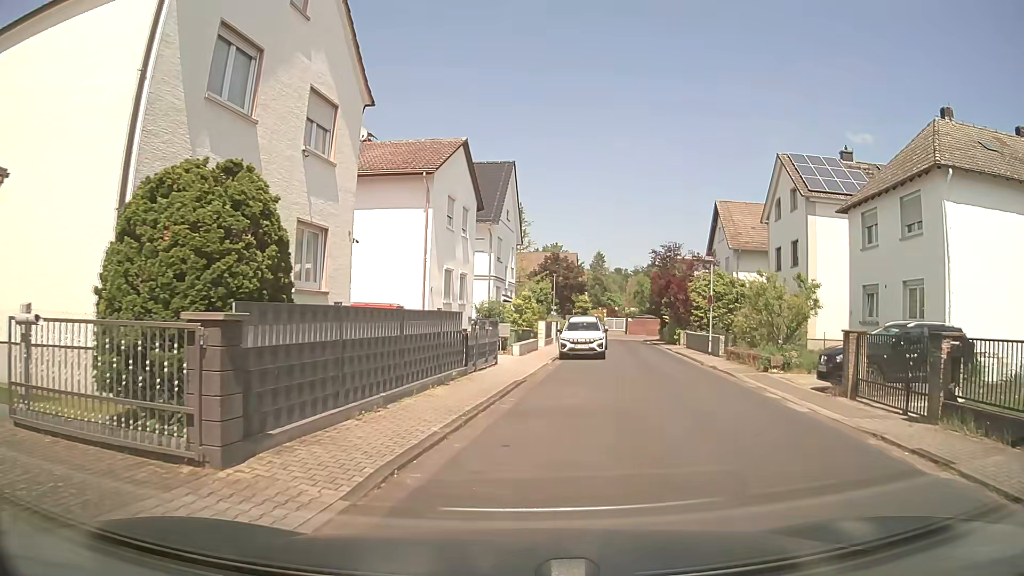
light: Day
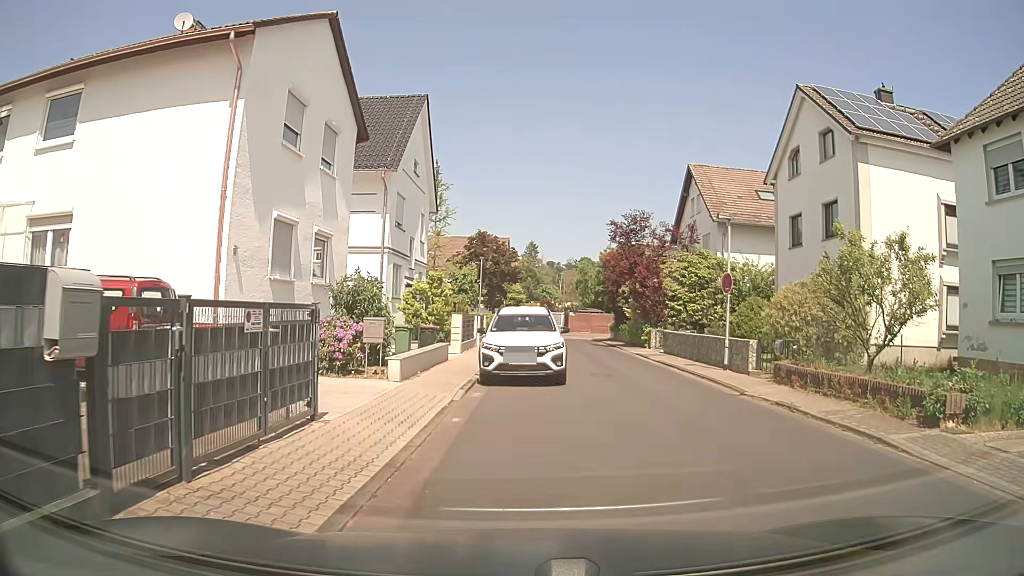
(+0.7, +11.6) m; +6°
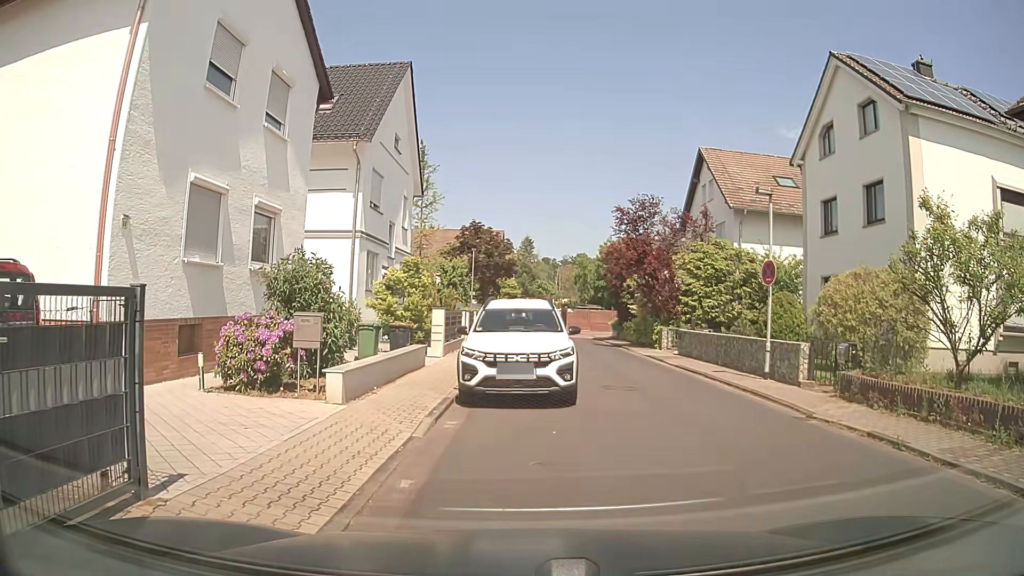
(0.0, +3.5) m; -1°
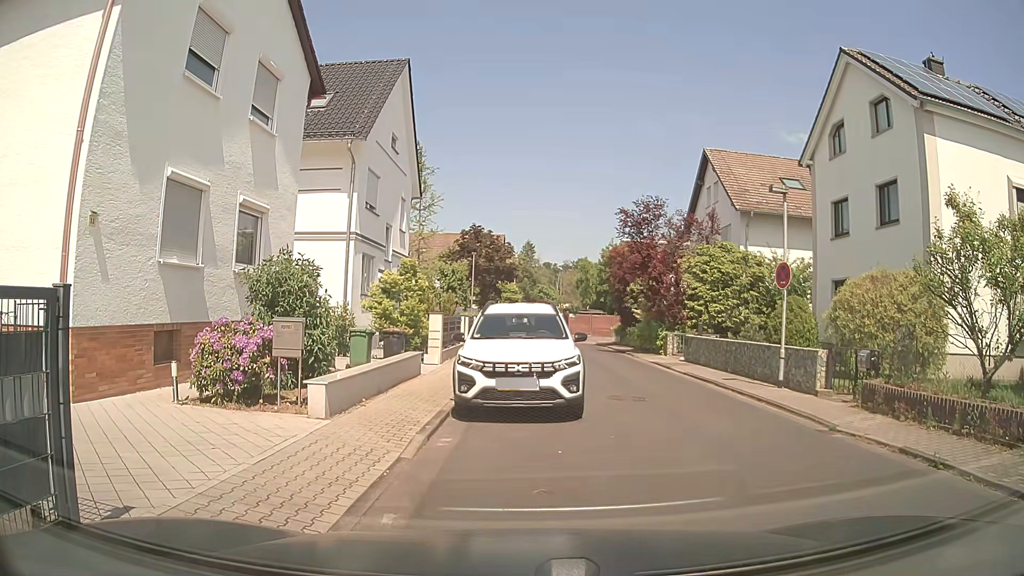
(0.0, +0.7) m; +2°
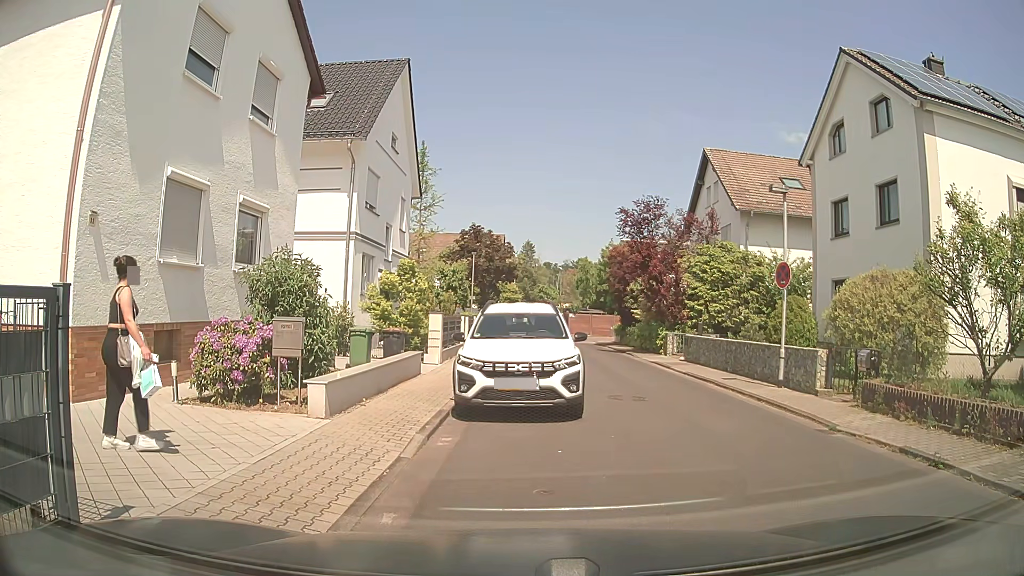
(0.0, +0.1) m; 0°
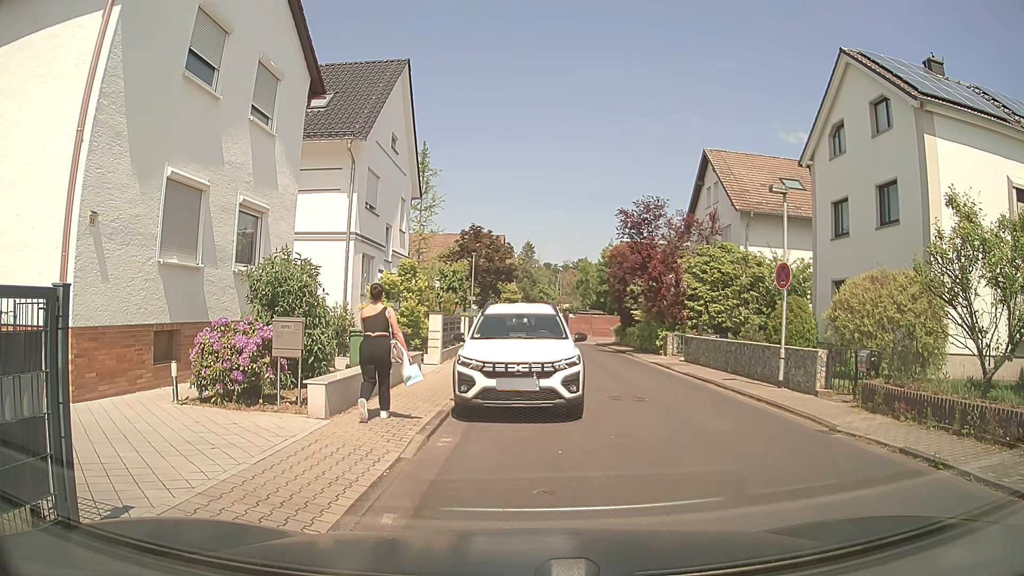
(0.0, 0.0) m; 0°
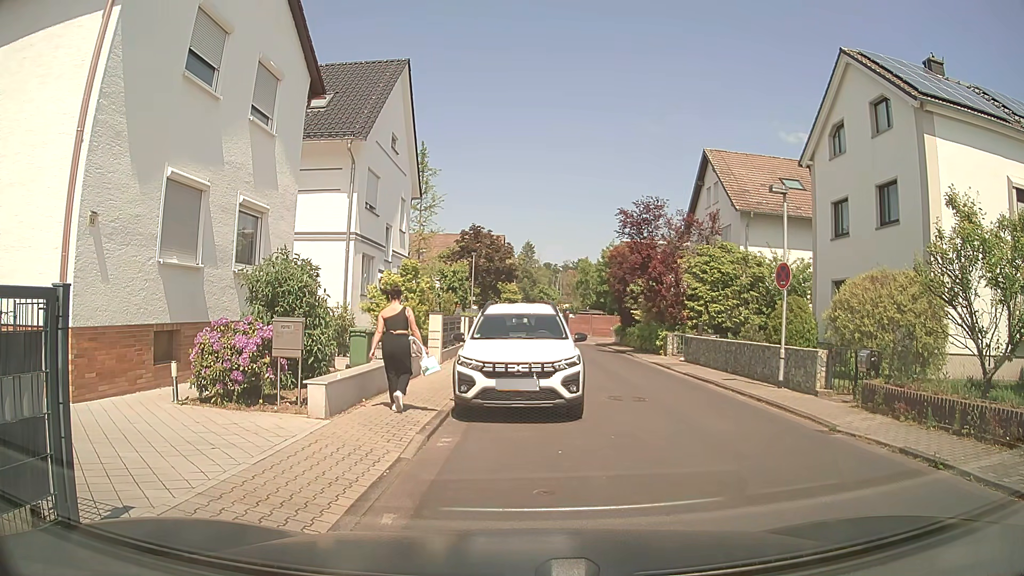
(0.0, 0.0) m; 0°
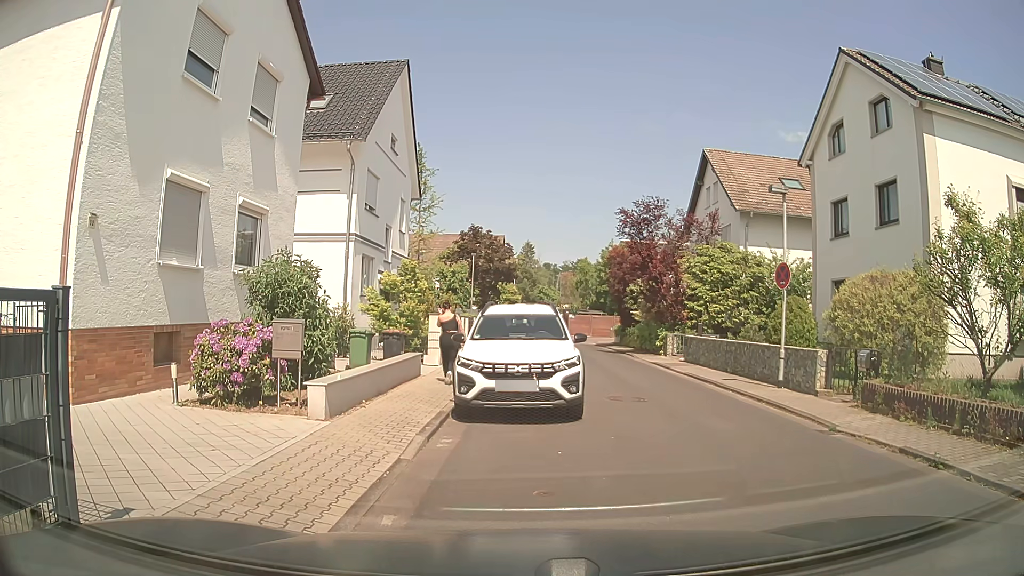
(0.0, 0.0) m; 0°
